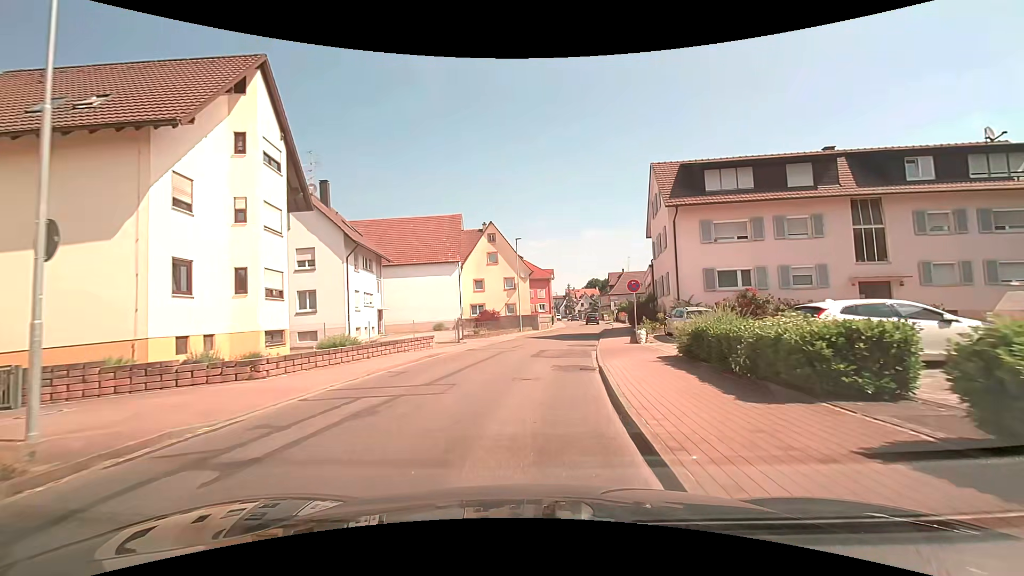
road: secondary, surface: asphalt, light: Day
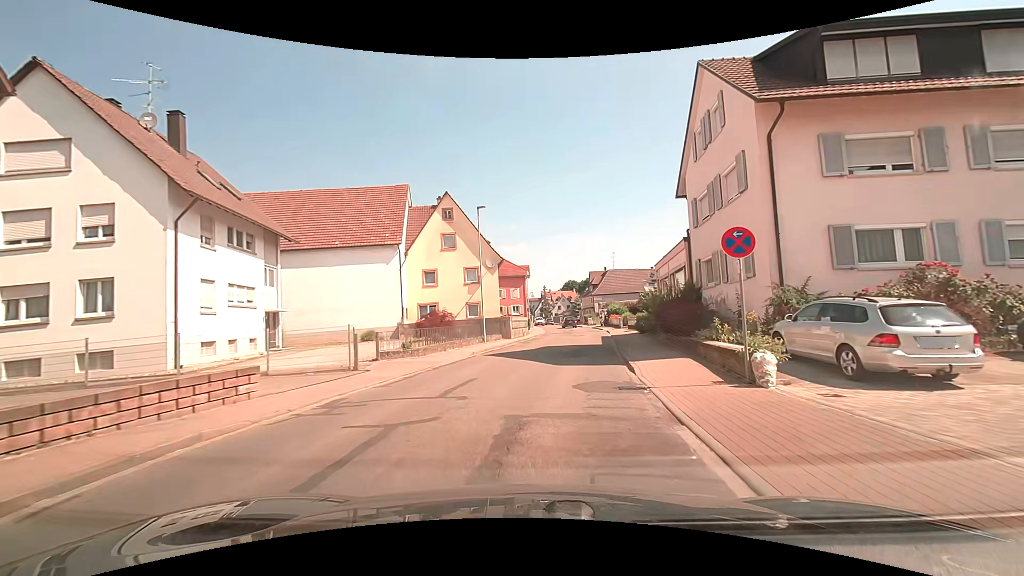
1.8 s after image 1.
(+0.5, +13.6) m; +4°
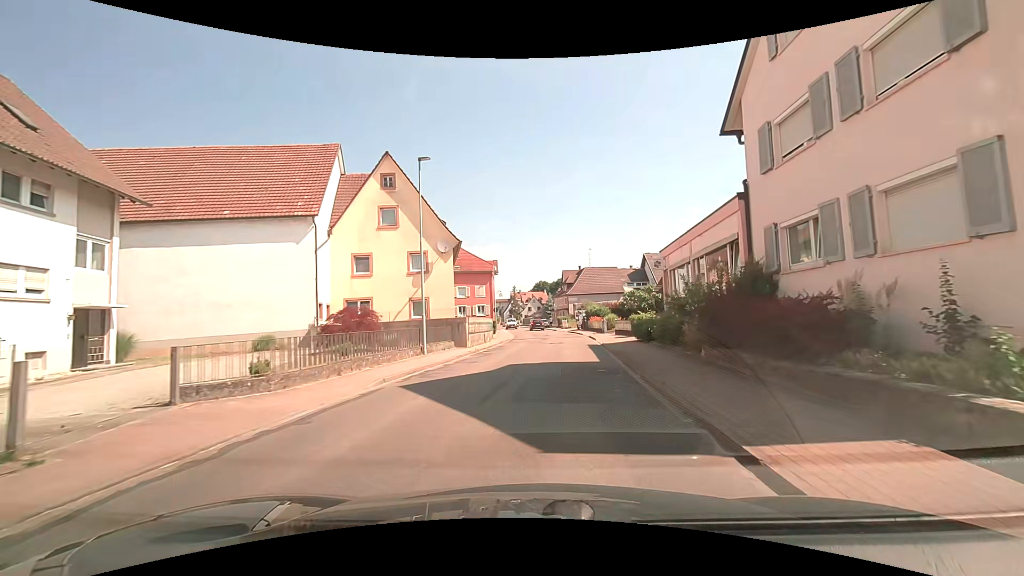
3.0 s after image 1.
(+0.2, +9.1) m; +3°
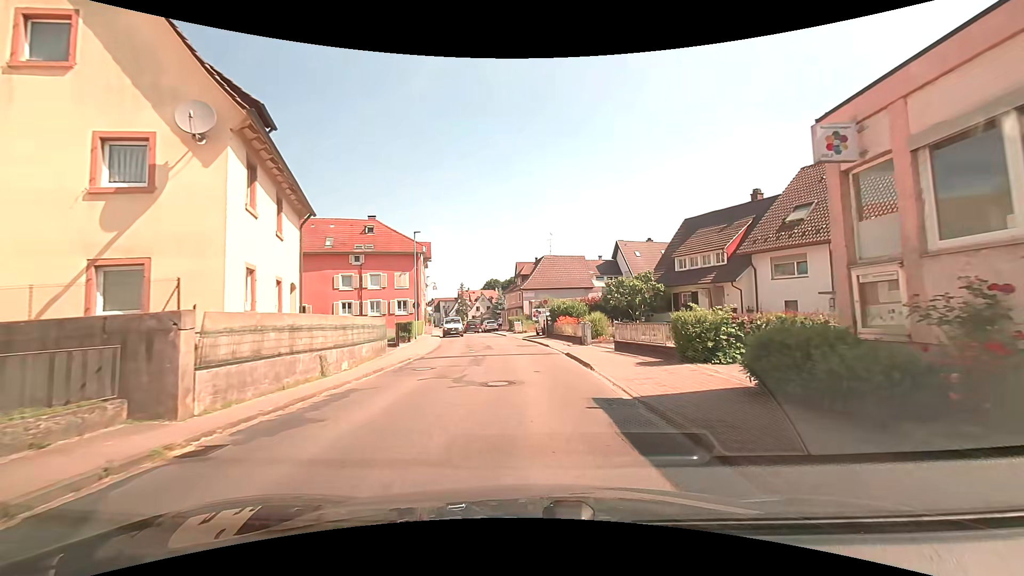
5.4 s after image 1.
(+1.0, +18.3) m; +5°
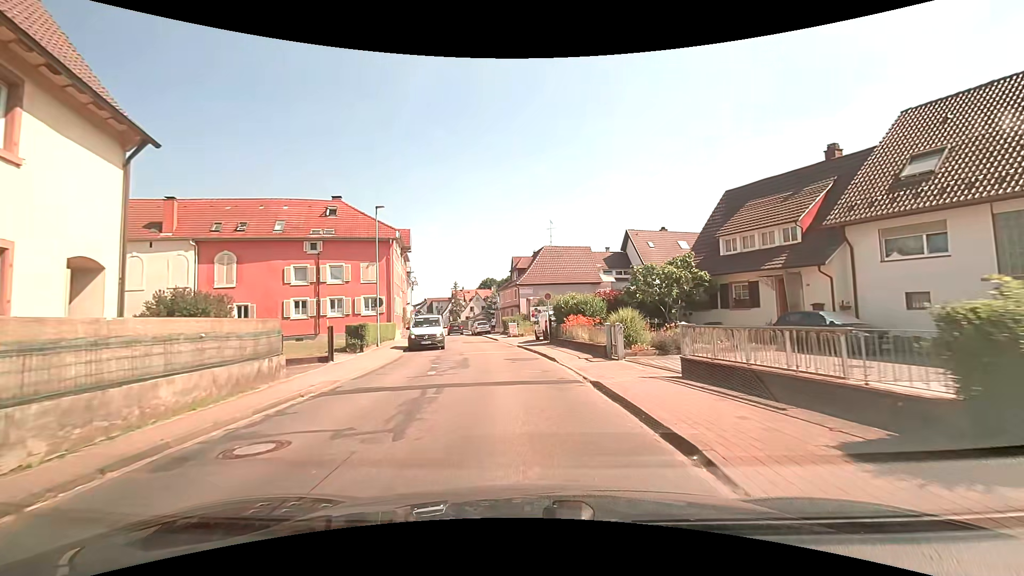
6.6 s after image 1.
(+0.1, +8.9) m; +1°
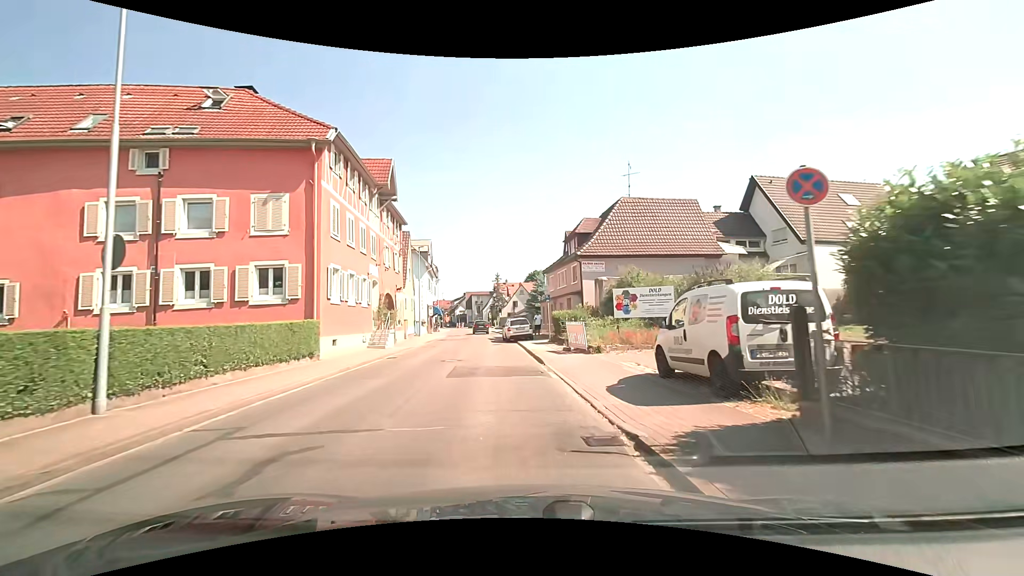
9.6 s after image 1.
(-1.2, +21.4) m; -7°
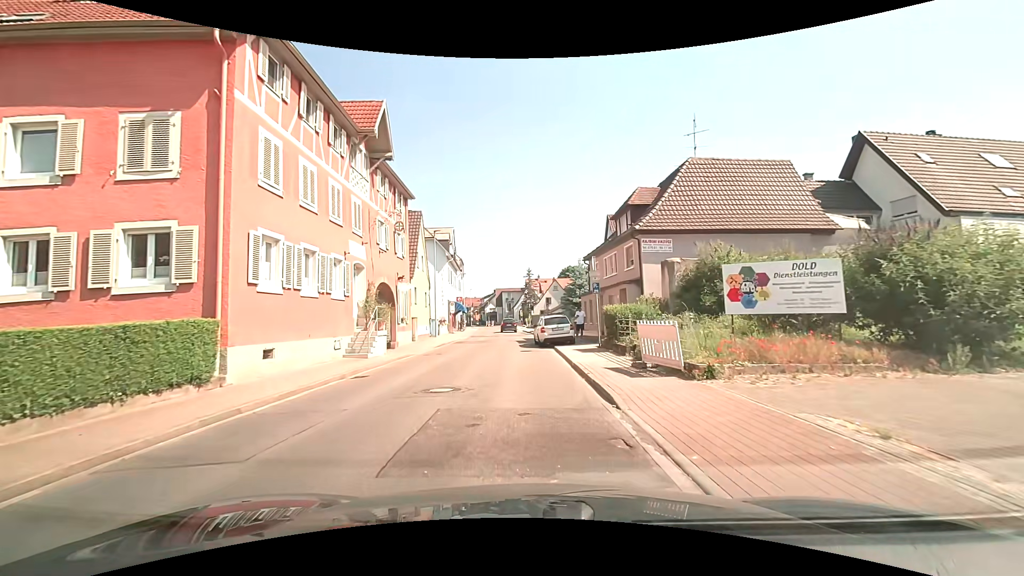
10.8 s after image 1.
(-0.1, +7.6) m; -2°
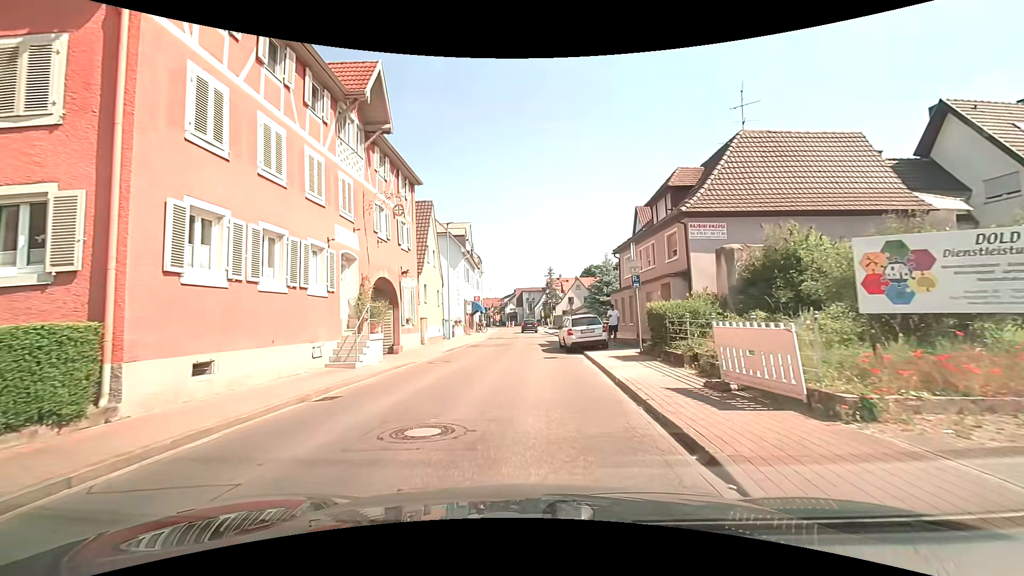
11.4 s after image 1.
(-0.1, +3.5) m; -3°
(-1, +10) (-1, +20) (-2, +30) (-2, +40) (0, +50) (0, +60) (-1, +70) (-1, +80) (-2, +90) (-3, +100) m
